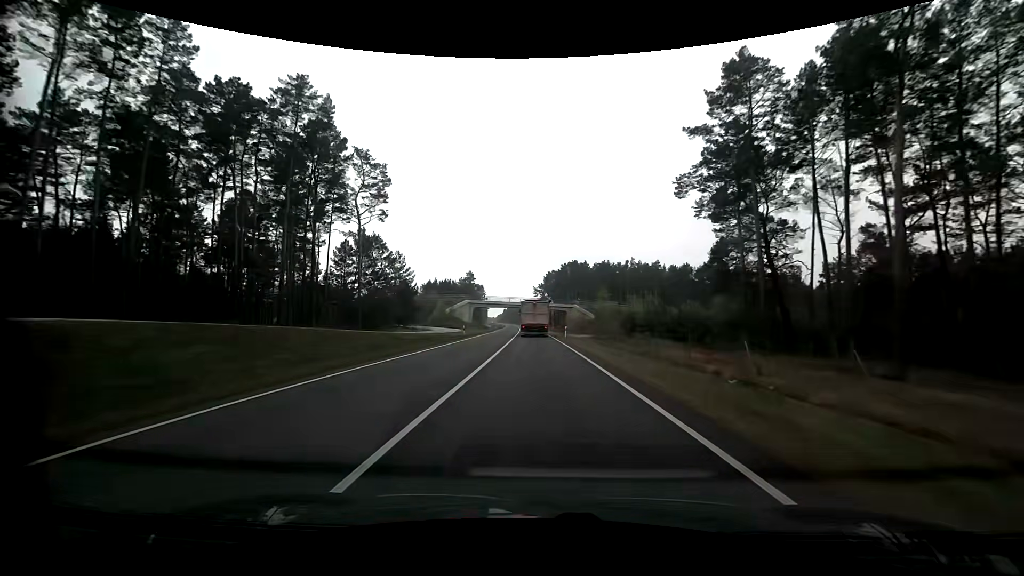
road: primary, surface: asphalt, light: Day
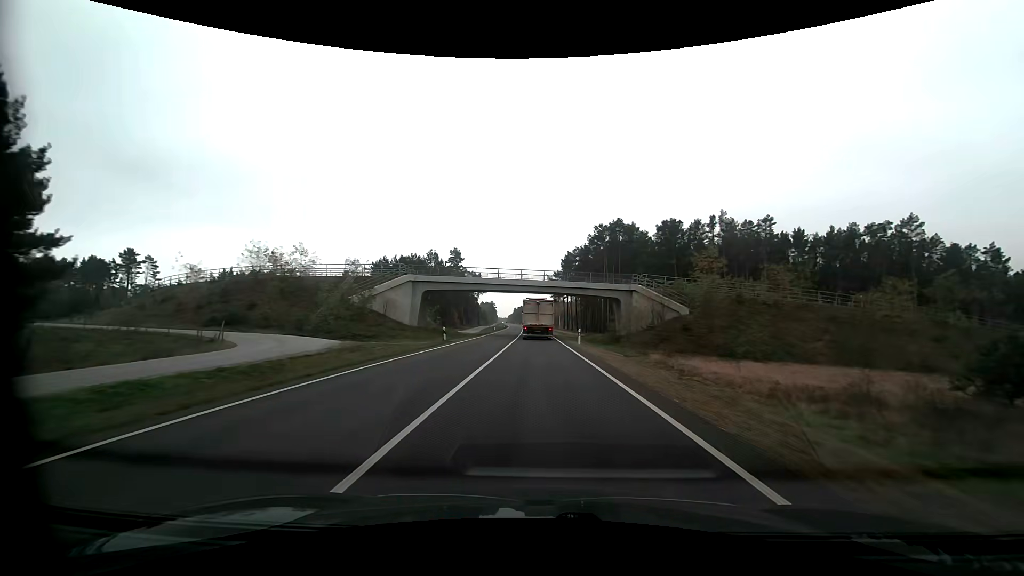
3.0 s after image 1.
(-0.8, +61.5) m; -1°
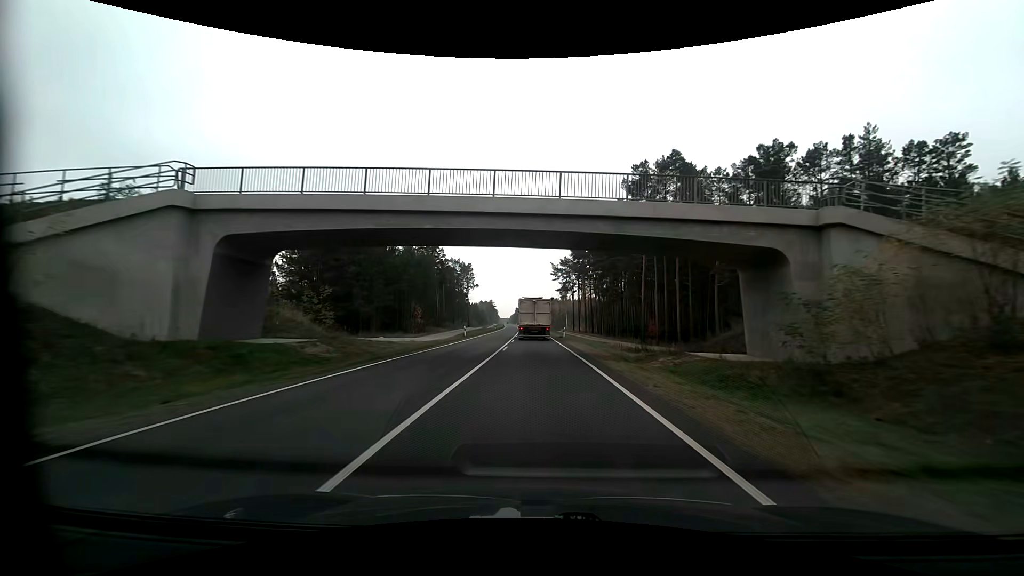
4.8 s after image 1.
(0.0, +35.7) m; 0°
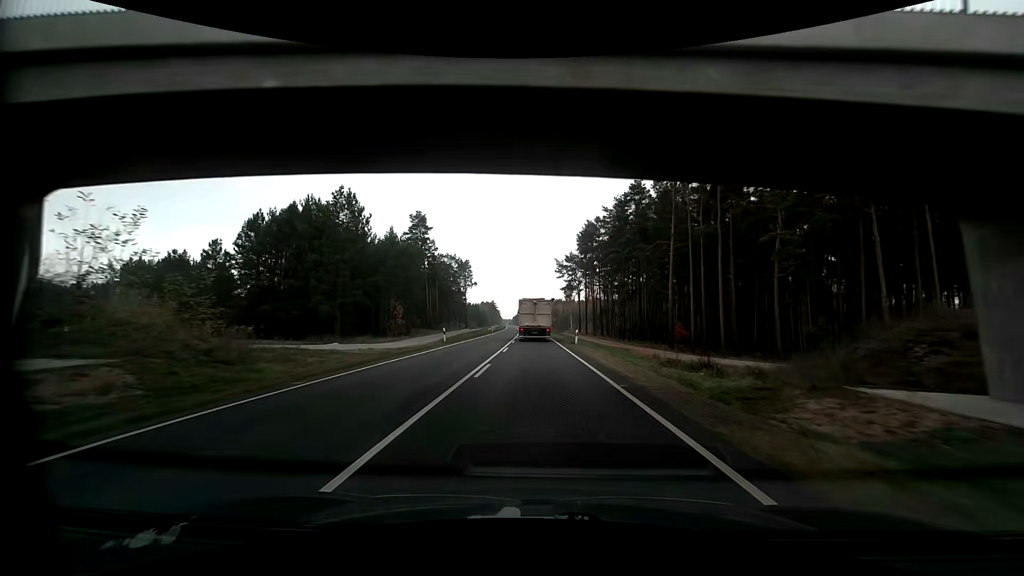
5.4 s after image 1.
(0.0, +11.7) m; 0°
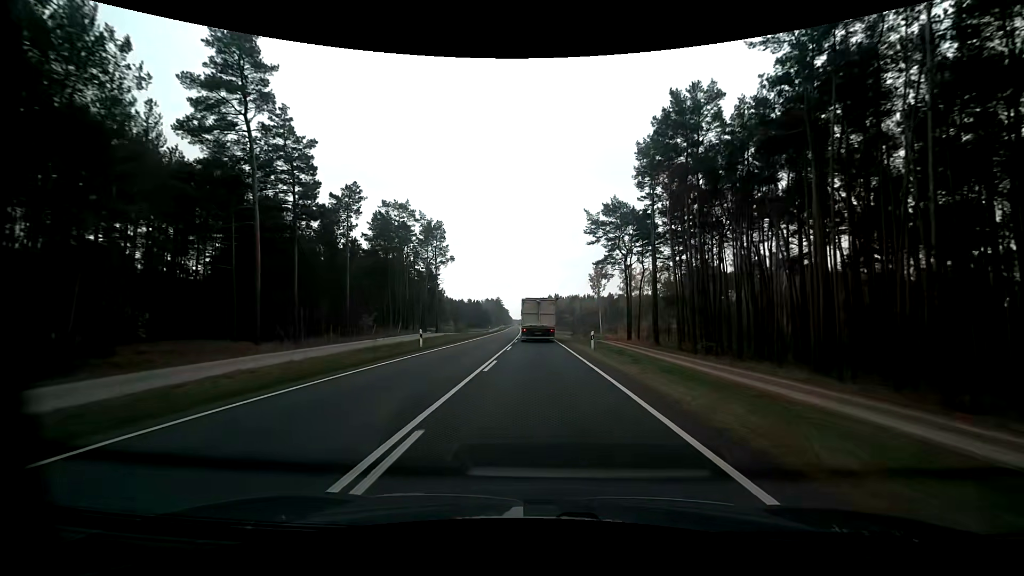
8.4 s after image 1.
(-0.7, +58.4) m; -2°
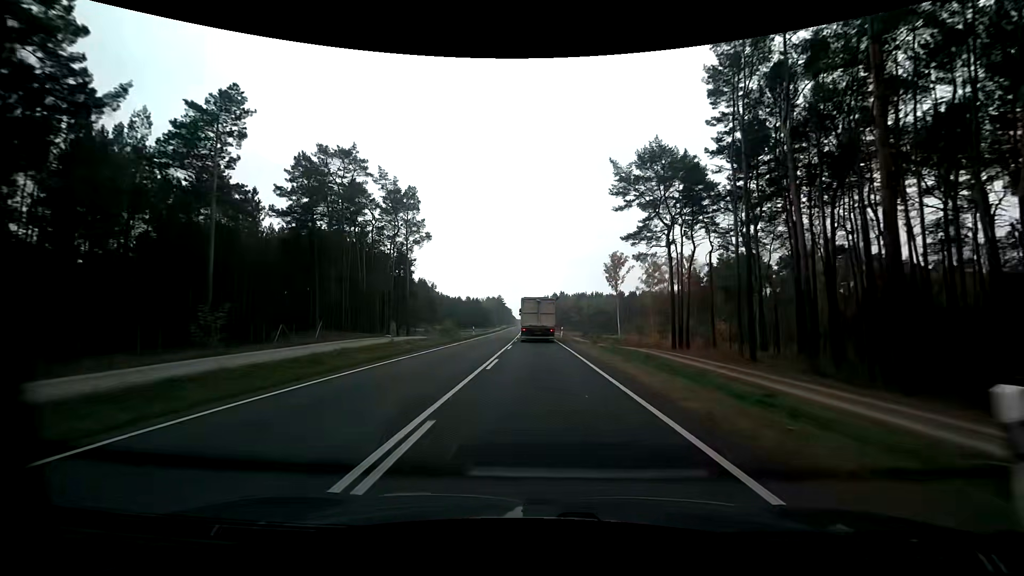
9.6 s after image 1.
(0.0, +23.6) m; 0°
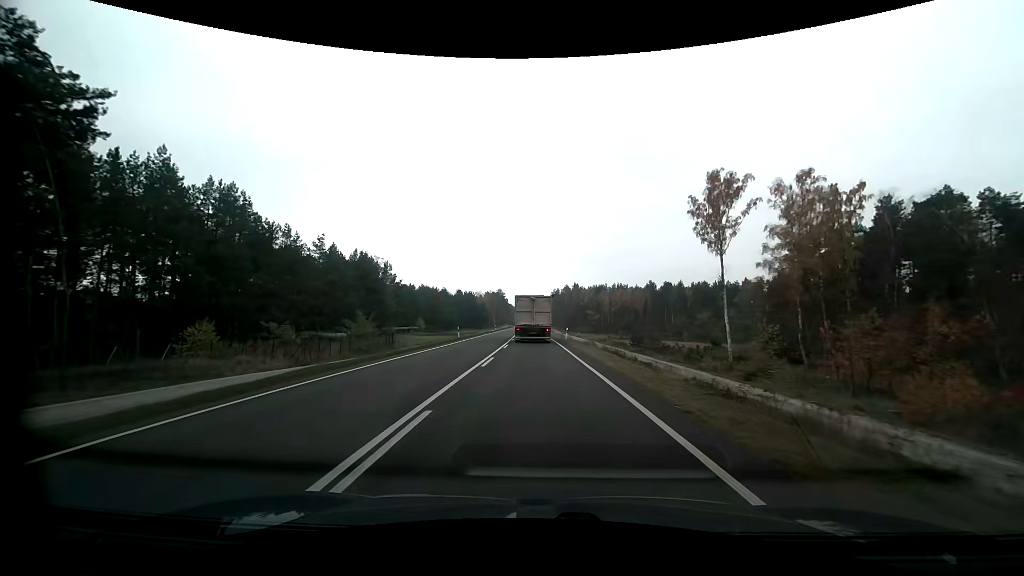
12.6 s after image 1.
(-1.0, +59.3) m; -1°
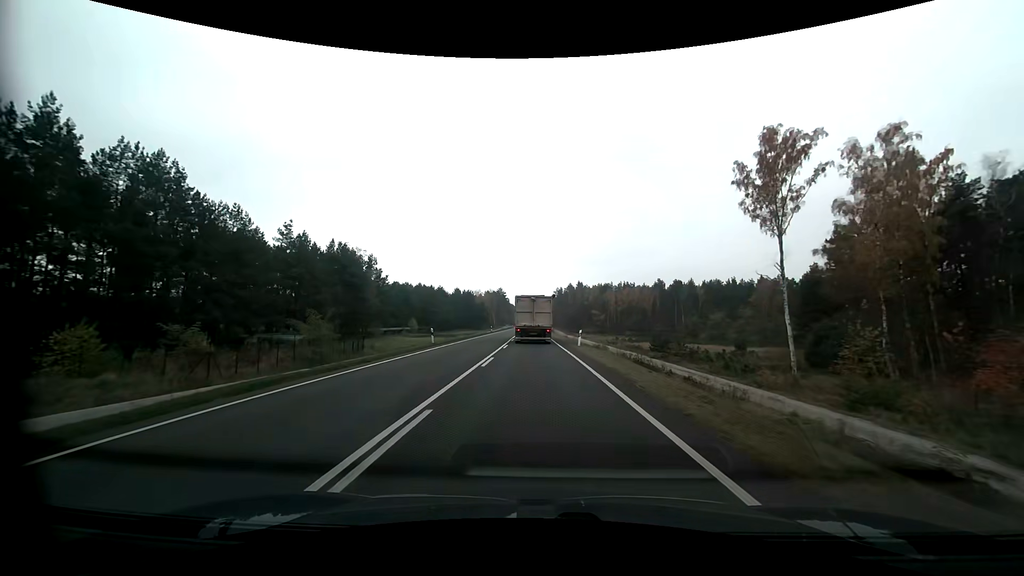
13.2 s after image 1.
(-0.1, +11.8) m; -1°
(0, +10) (0, +20) (0, +30) (0, +40) (0, +50) (-1, +60) (-1, +70) (-1, +80) (-1, +90) (-1, +100) m
